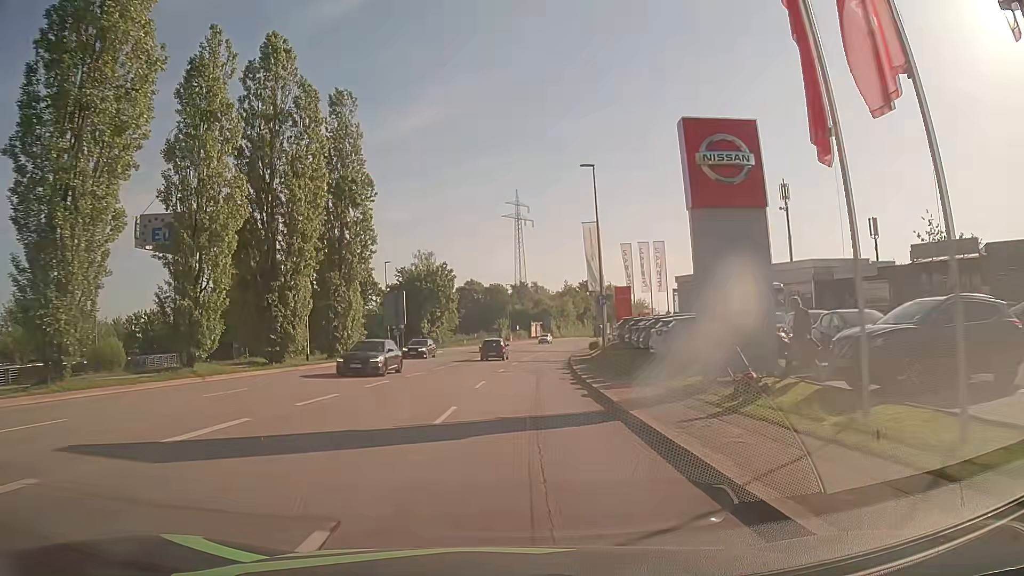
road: tertiary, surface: asphalt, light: Day
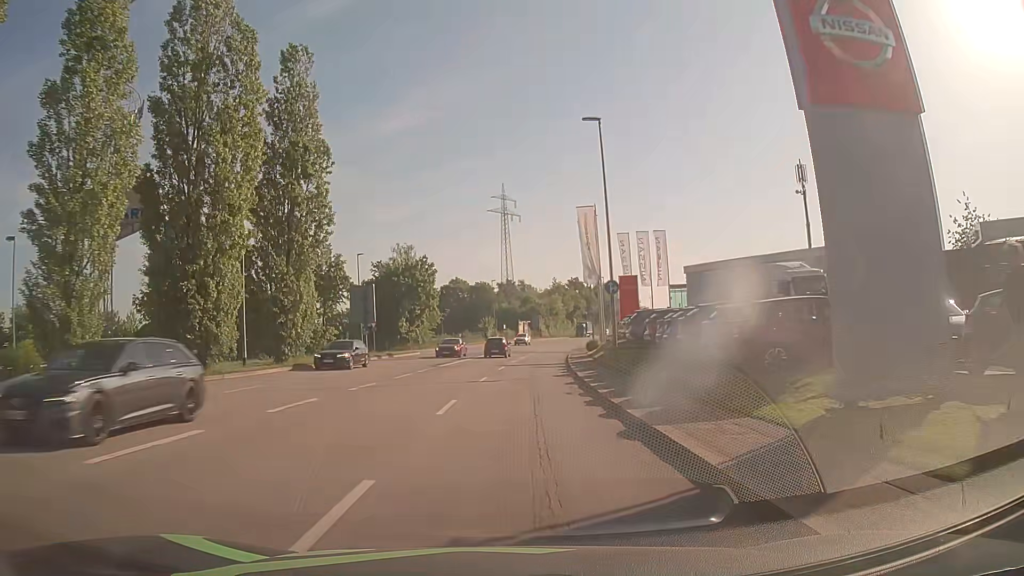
(+0.1, +7.6) m; +1°
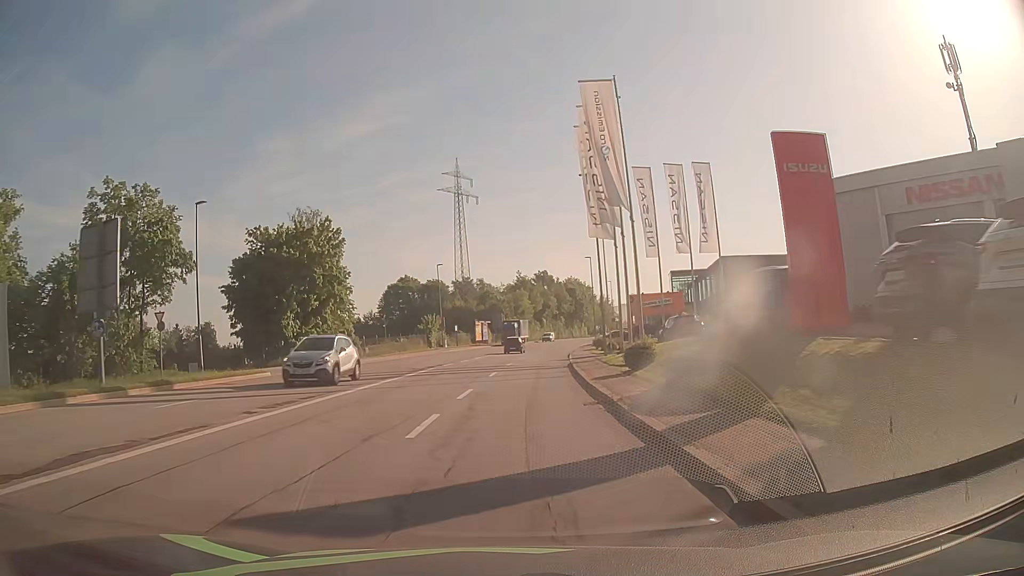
(+0.9, +30.3) m; +3°
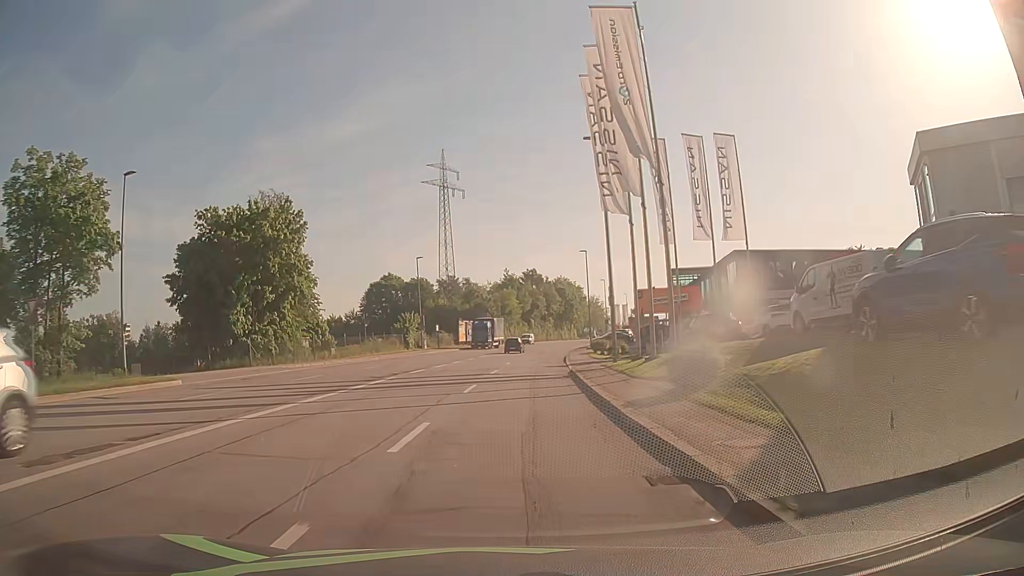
(+0.1, +7.6) m; +1°
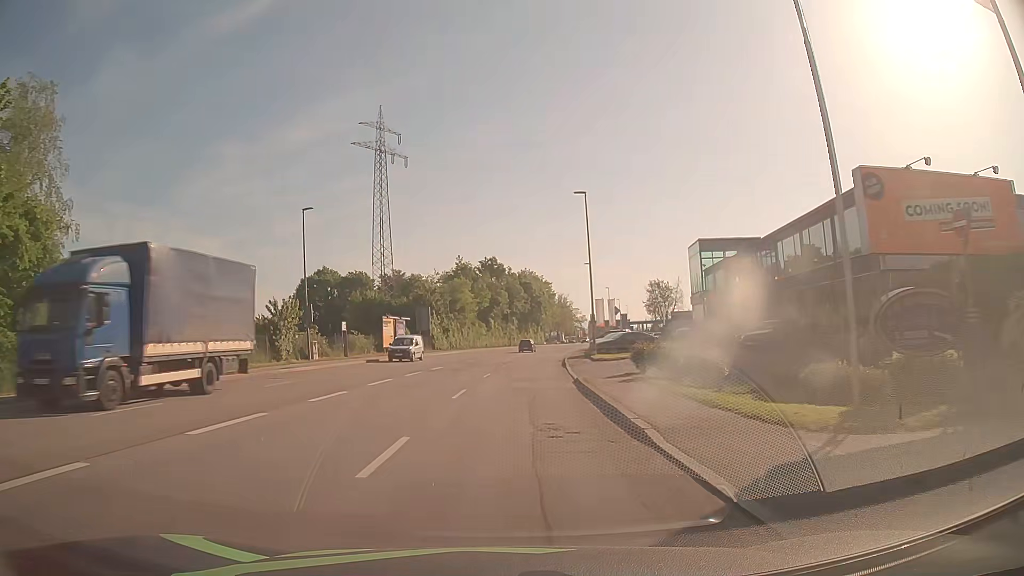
(+1.0, +30.3) m; +4°
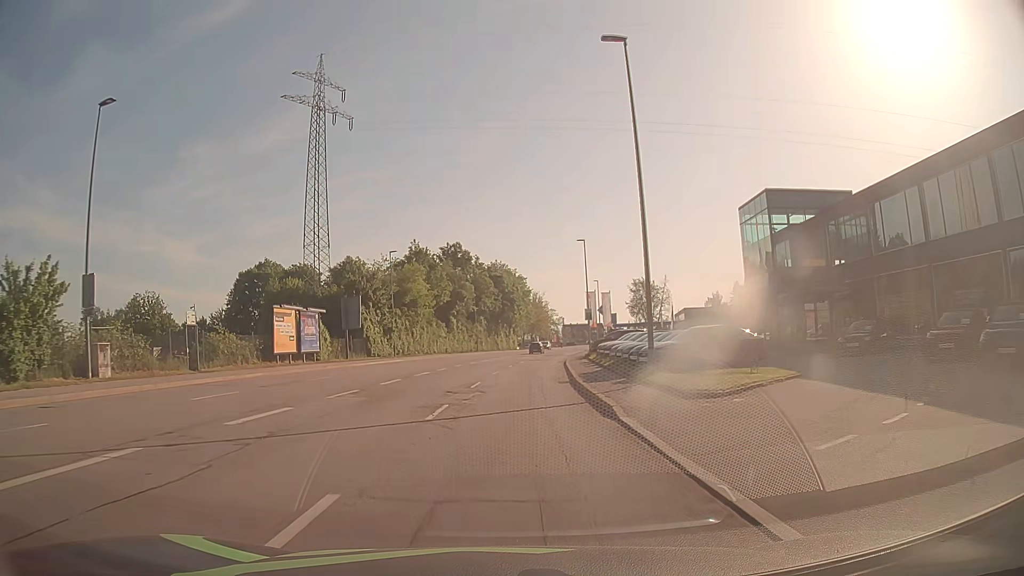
(+0.4, +22.8) m; +3°
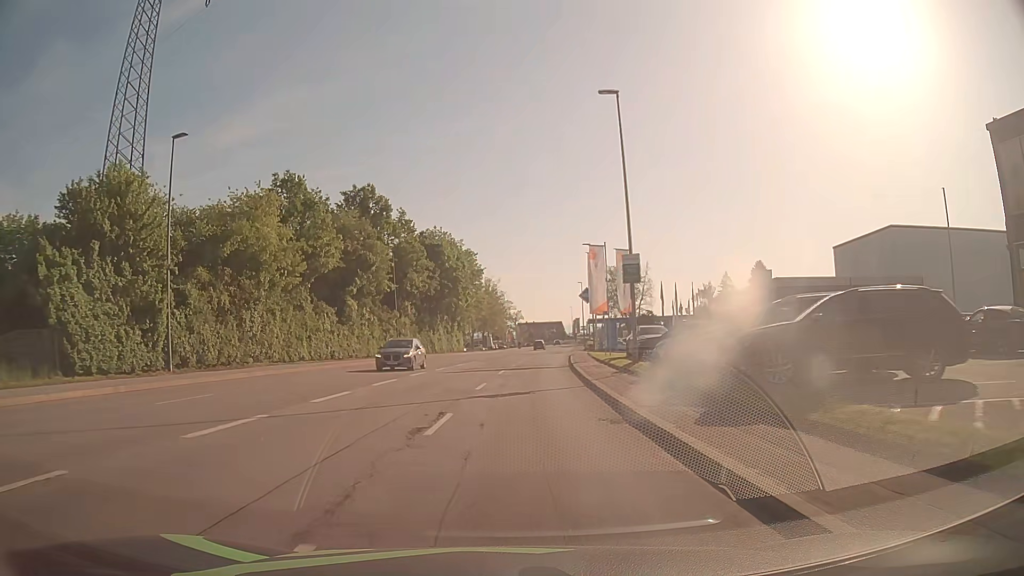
(+1.2, +38.0) m; +4°
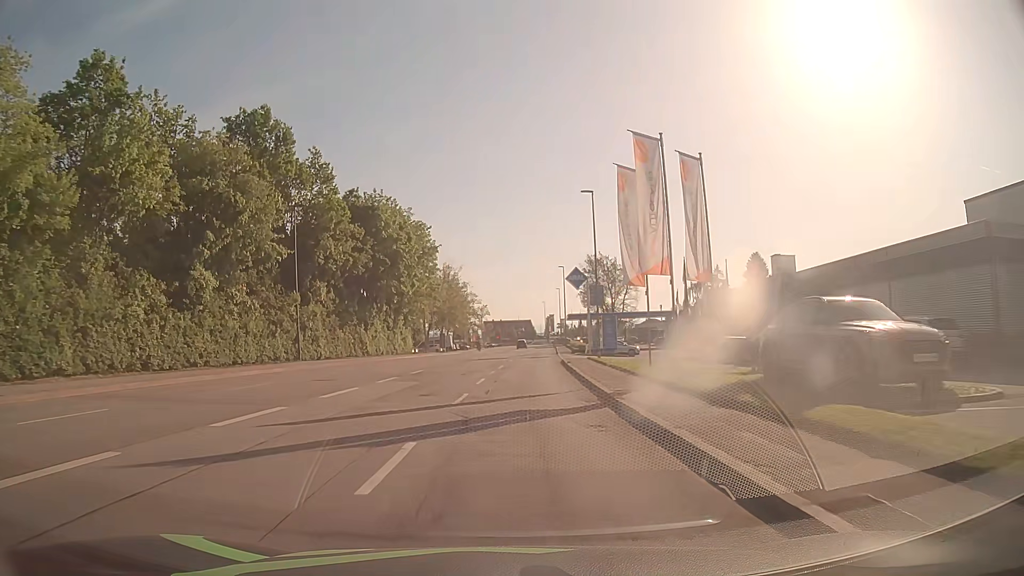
(+0.4, +22.8) m; +2°
(0, +10) (0, +20) (+1, +30) (+1, +40) (+2, +50) (+3, +60) (+3, +70) (+4, +80) (+5, +90) (+6, +100) m
